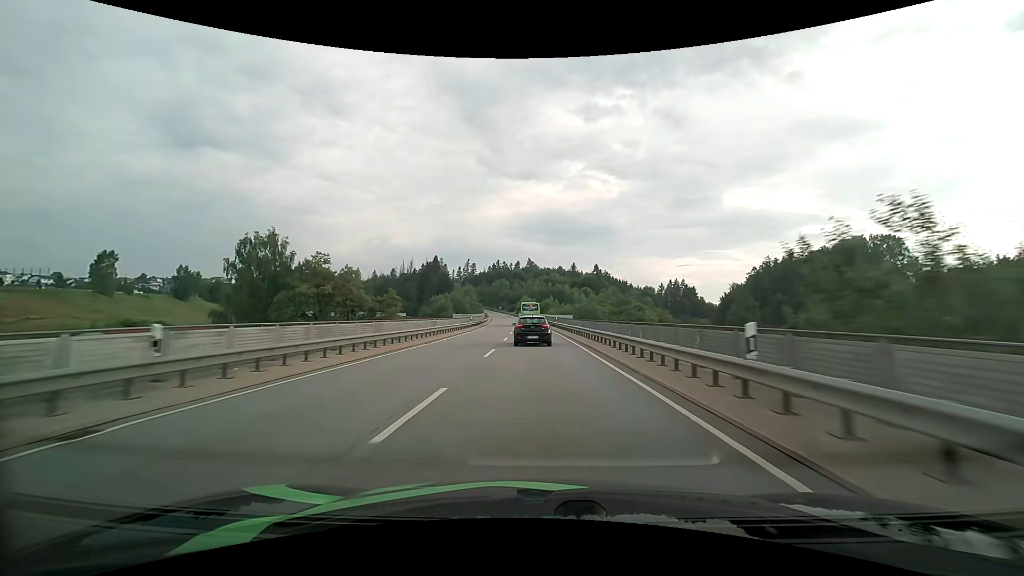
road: primary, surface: asphalt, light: Day
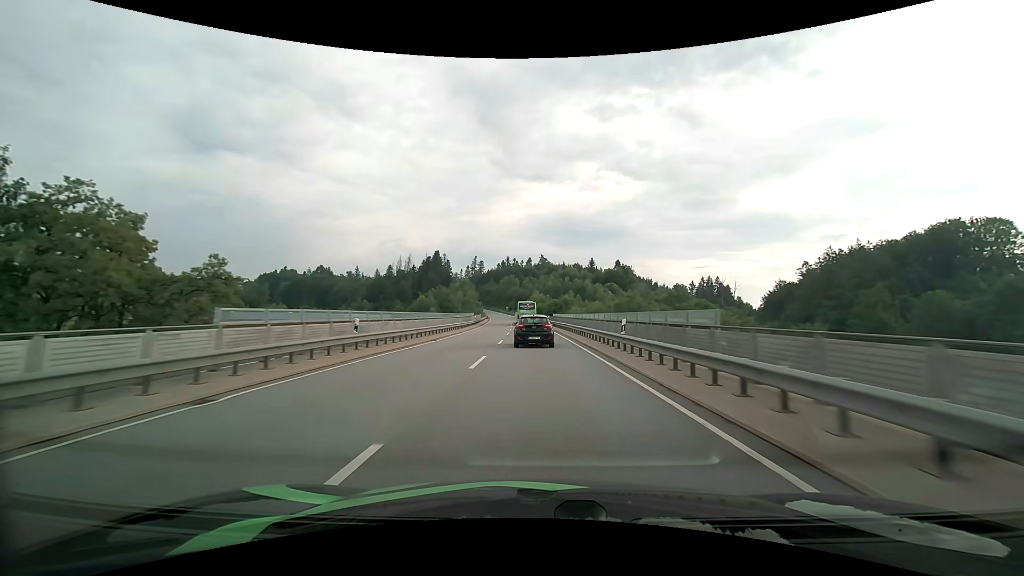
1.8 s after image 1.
(-0.5, +39.9) m; -1°
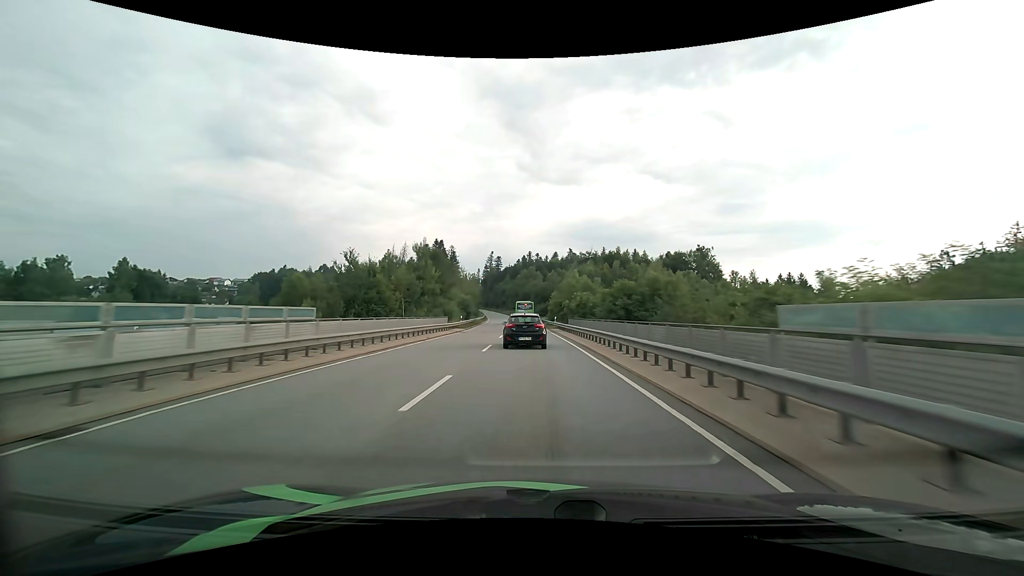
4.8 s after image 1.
(-1.6, +65.7) m; -3°
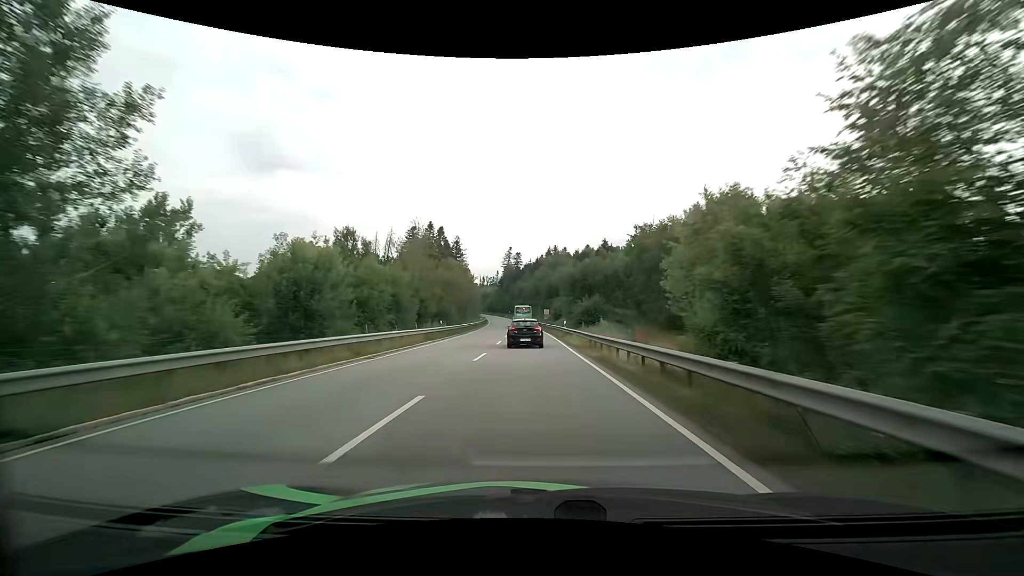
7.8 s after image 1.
(-1.6, +61.8) m; -3°
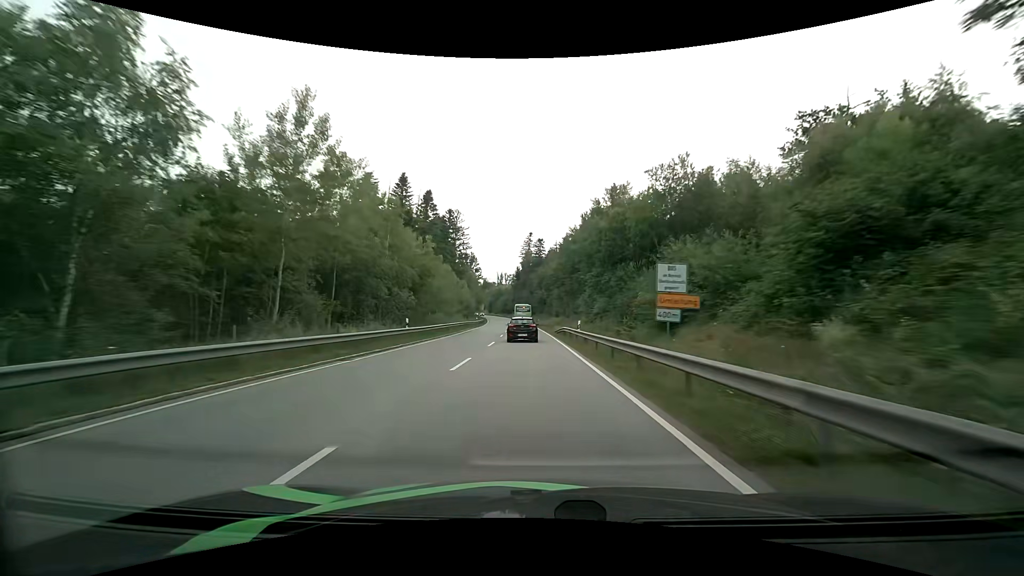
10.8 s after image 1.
(-1.3, +63.5) m; -3°
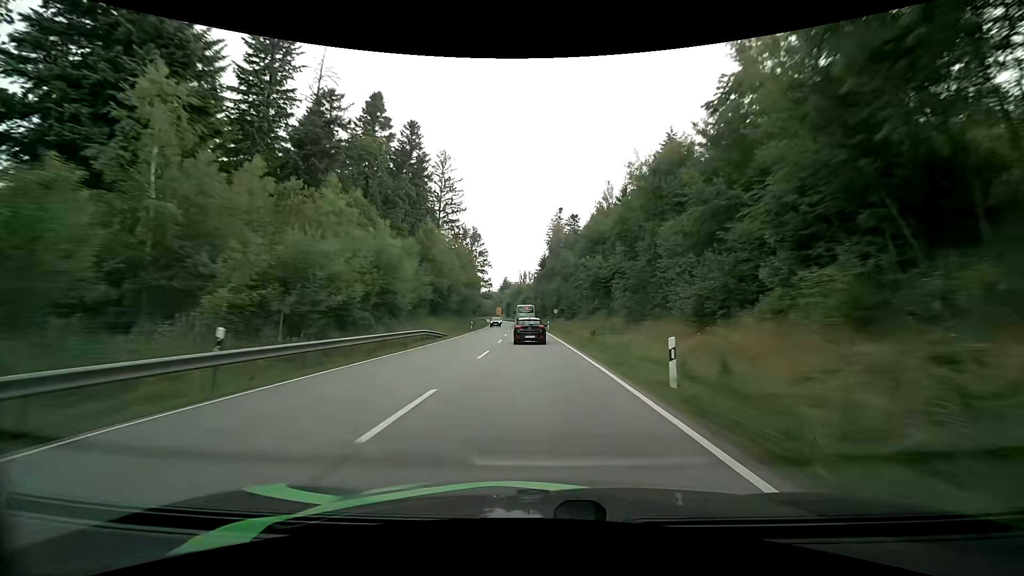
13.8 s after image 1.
(-2.0, +67.6) m; -3°
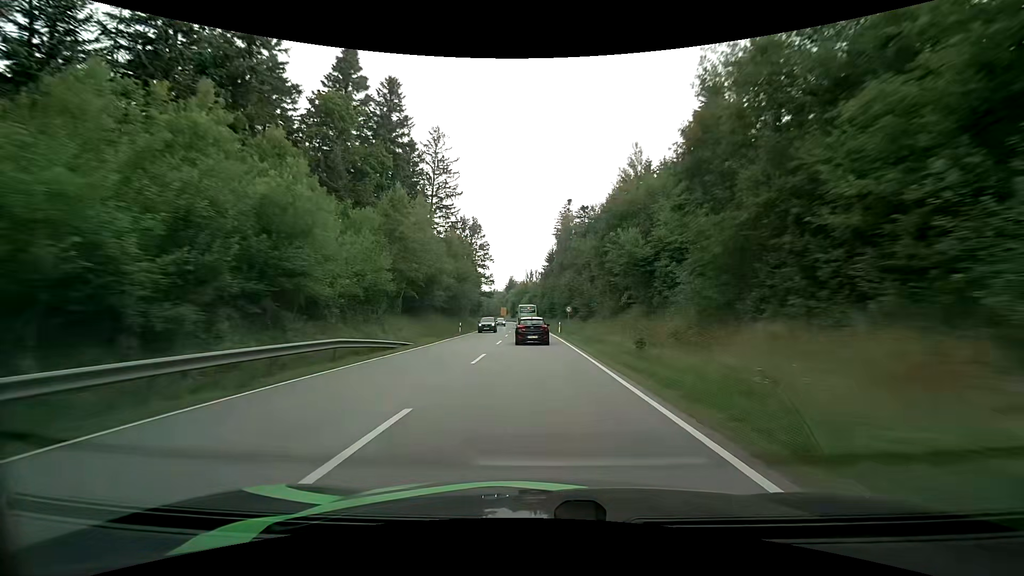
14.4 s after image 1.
(-0.1, +14.2) m; -1°
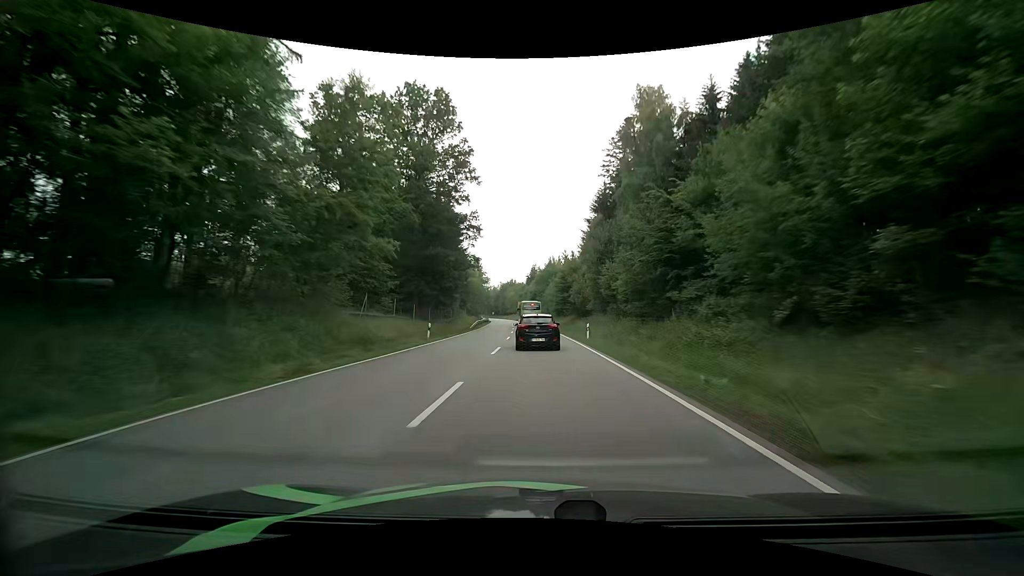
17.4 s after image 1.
(-2.0, +68.7) m; -3°
(0, +10) (0, +20) (0, +30) (0, +40) (-1, +50) (-1, +60) (-1, +70) (-2, +80) (-3, +90) (-3, +100) m
